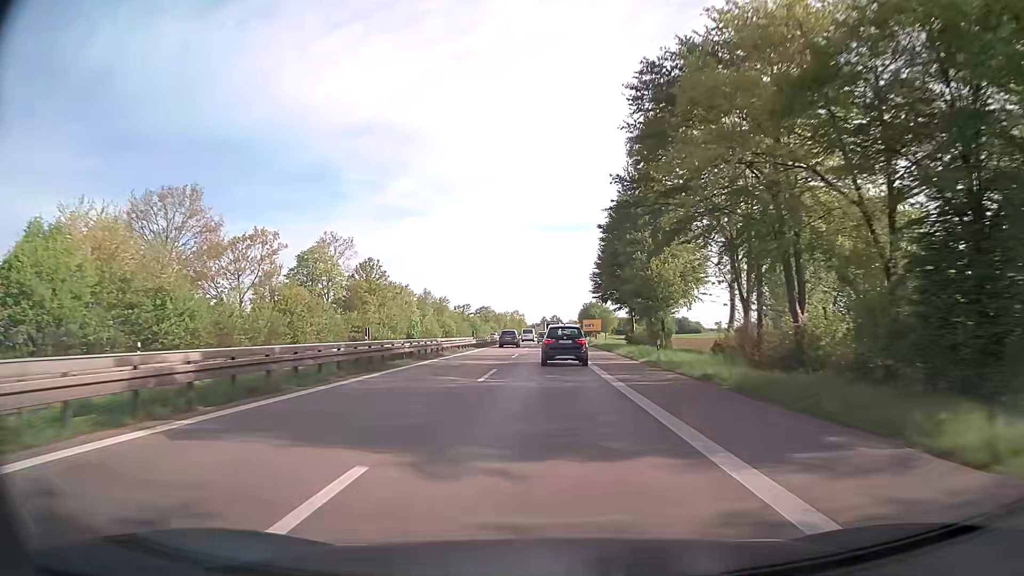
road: trunk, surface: asphalt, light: Day
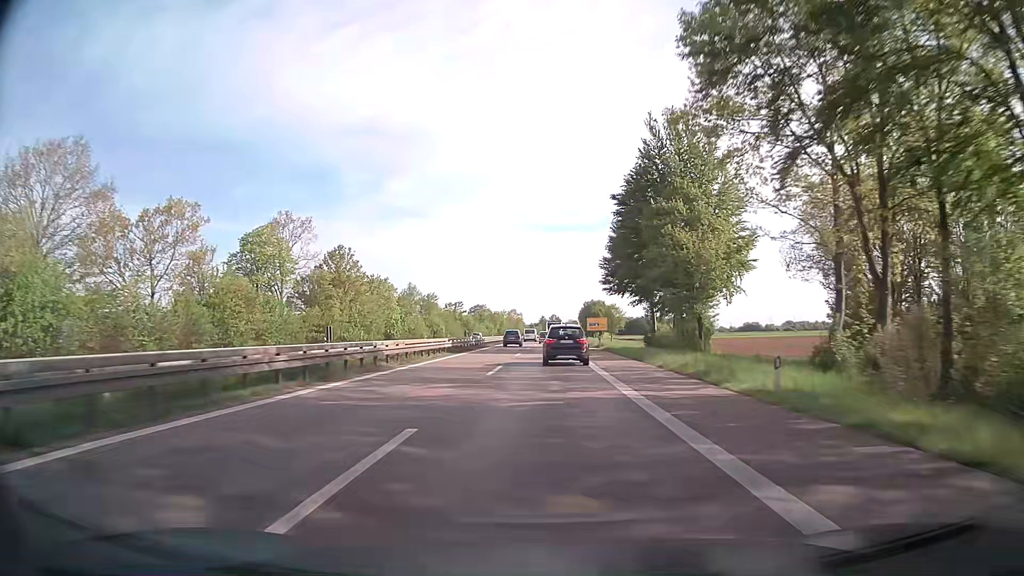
(0.0, +15.5) m; 0°
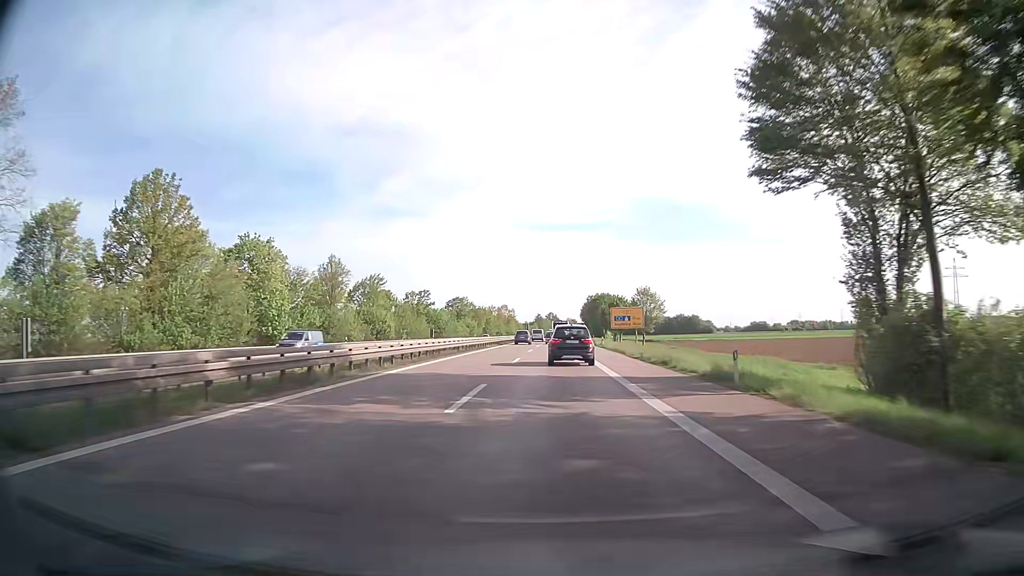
(+0.1, +46.4) m; 0°
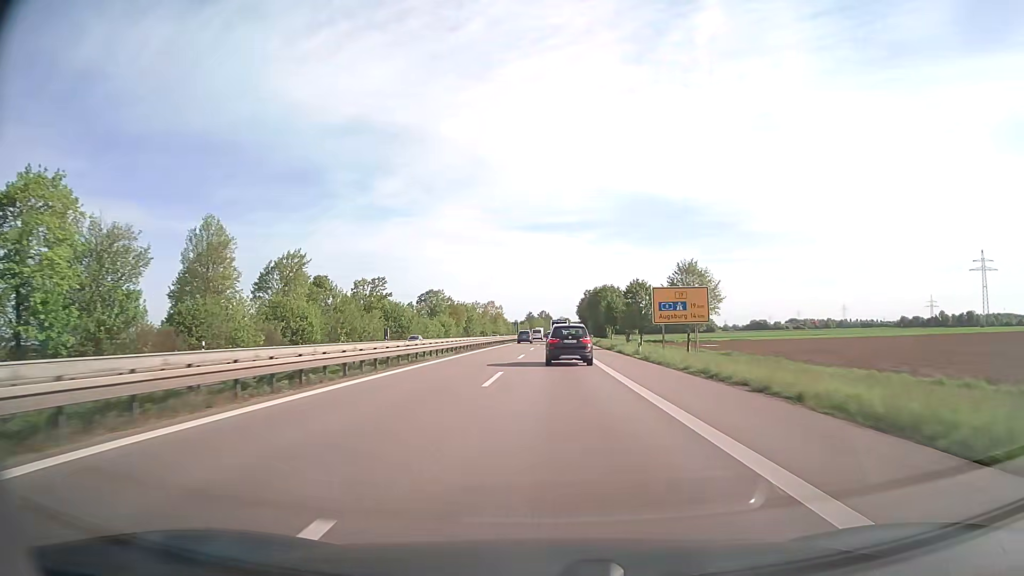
(+0.2, +30.8) m; +1°
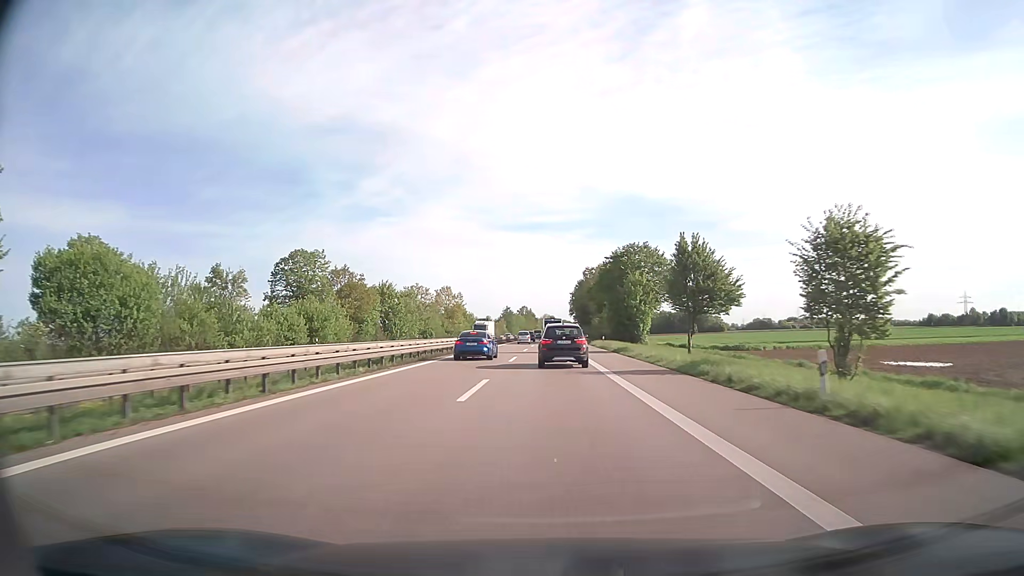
(+1.1, +76.1) m; +1°
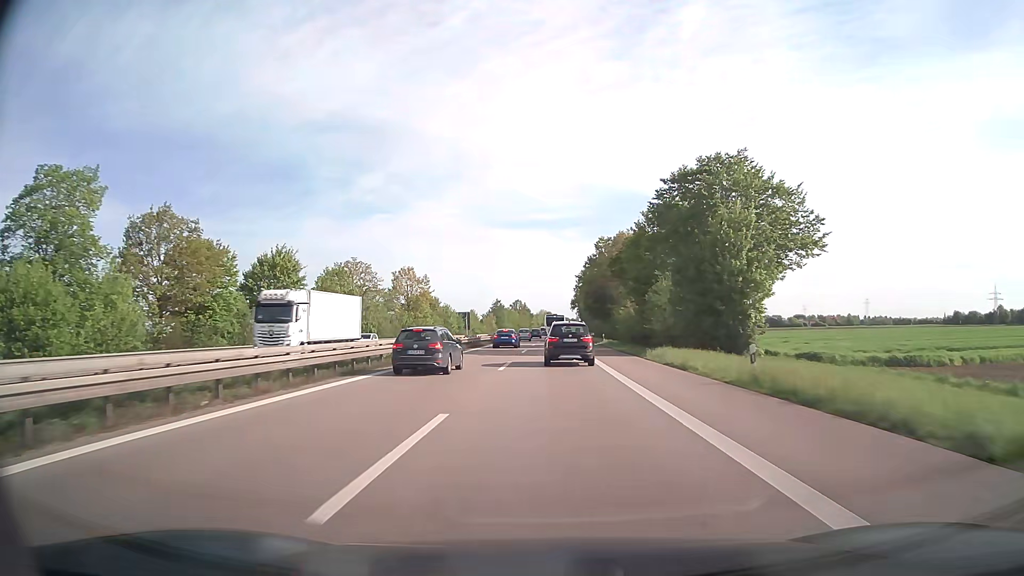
(+0.2, +44.7) m; 0°
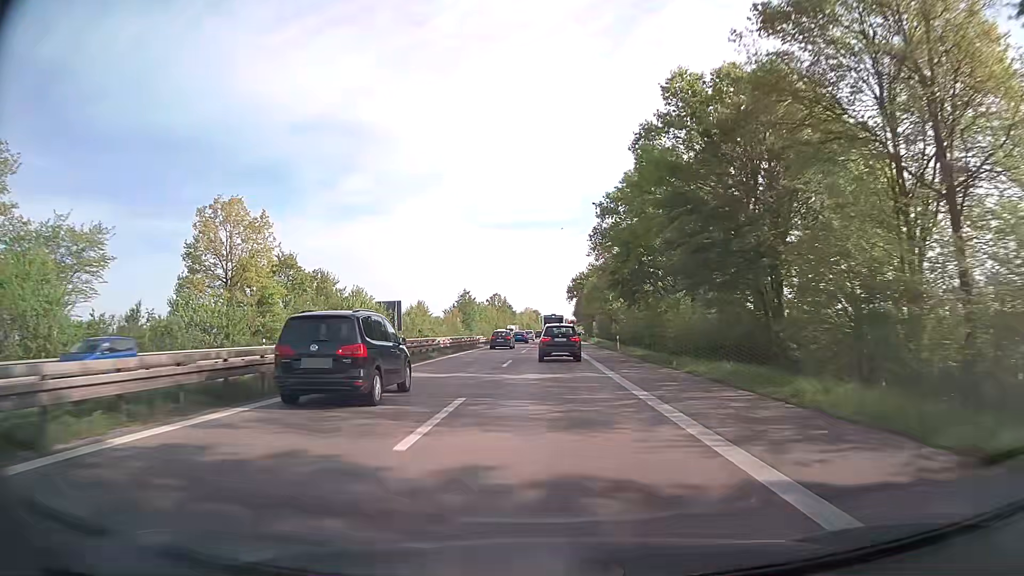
(+0.7, +69.4) m; +1°
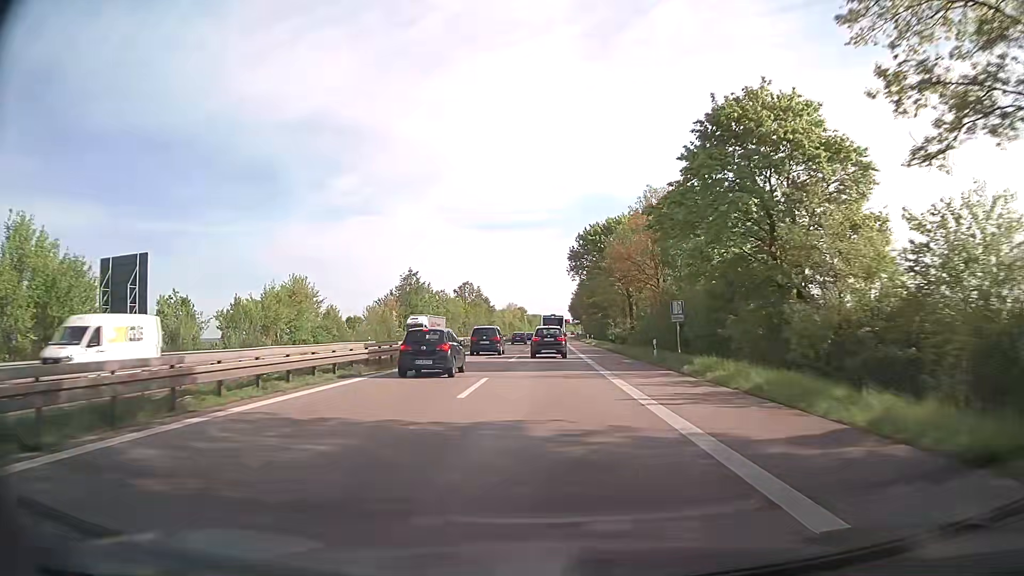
(+0.7, +66.2) m; +1°
(0, +10) (0, +20) (0, +30) (0, +40) (0, +50) (0, +60) (+1, +70) (+1, +80) (+1, +90) (+1, +100) m
